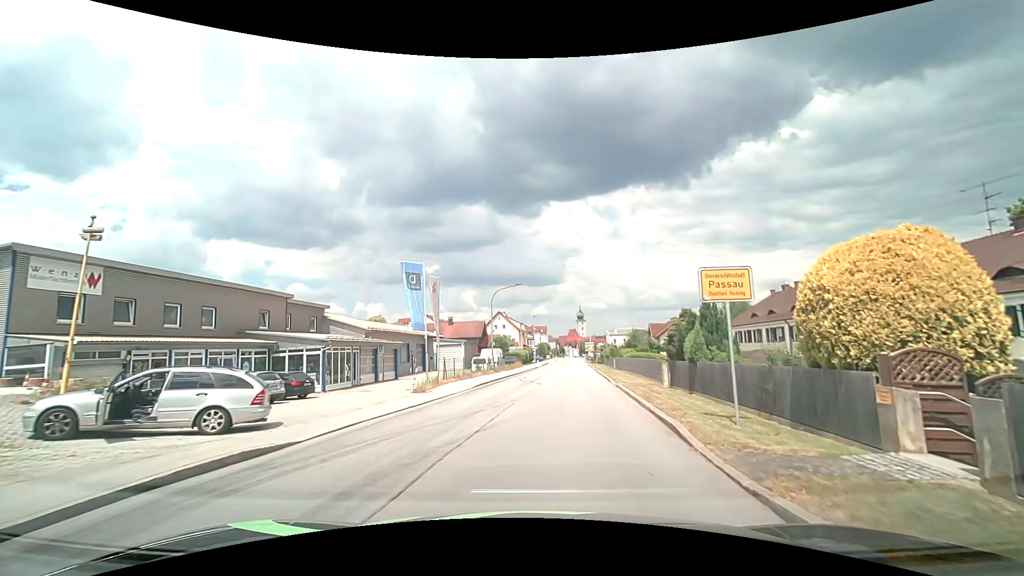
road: unclassified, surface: asphalt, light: Day
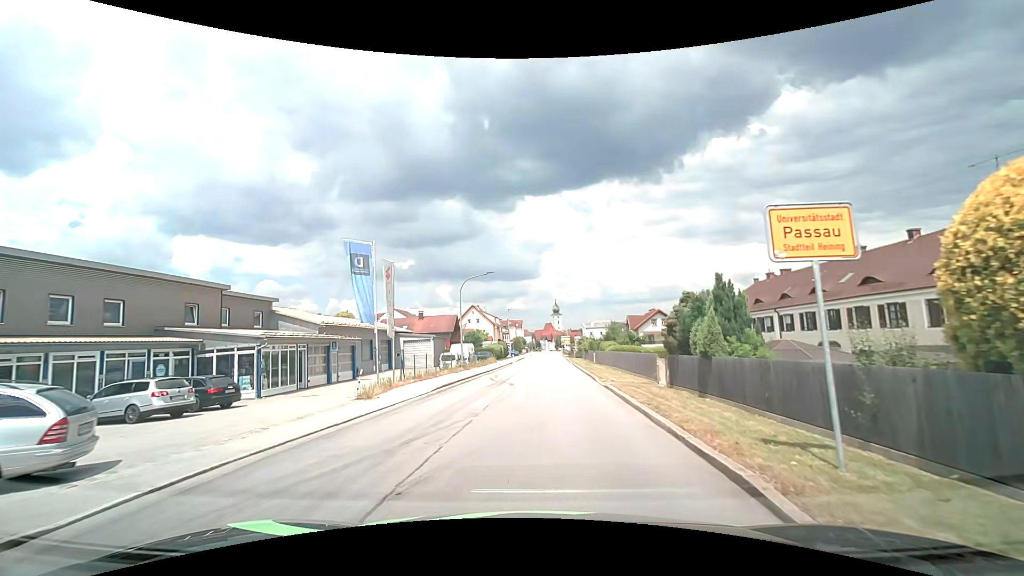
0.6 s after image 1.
(+0.1, +4.1) m; +3°
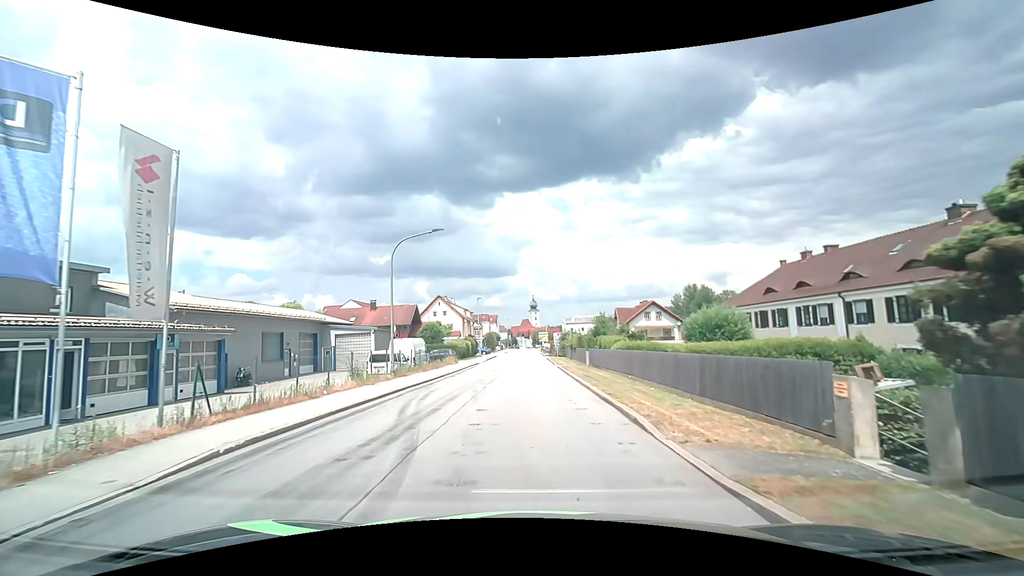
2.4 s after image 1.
(+0.4, +13.4) m; +2°
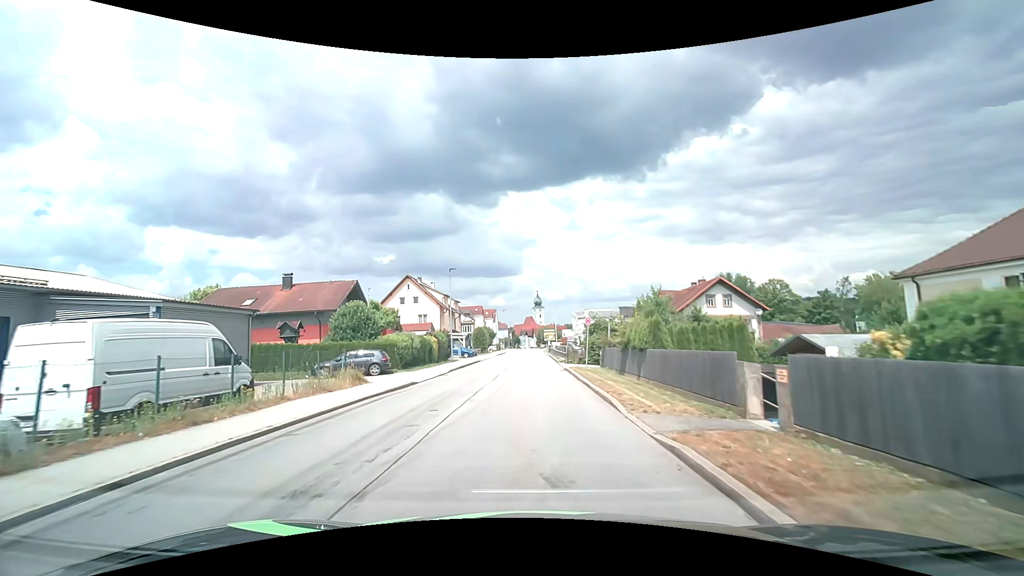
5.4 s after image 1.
(+0.1, +26.1) m; 0°
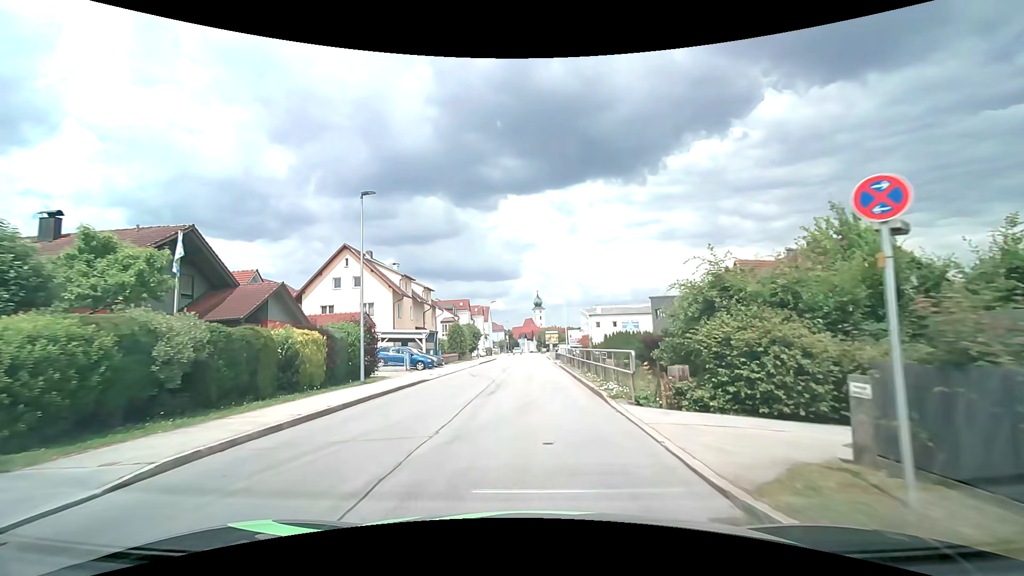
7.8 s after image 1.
(-0.1, +22.7) m; 0°
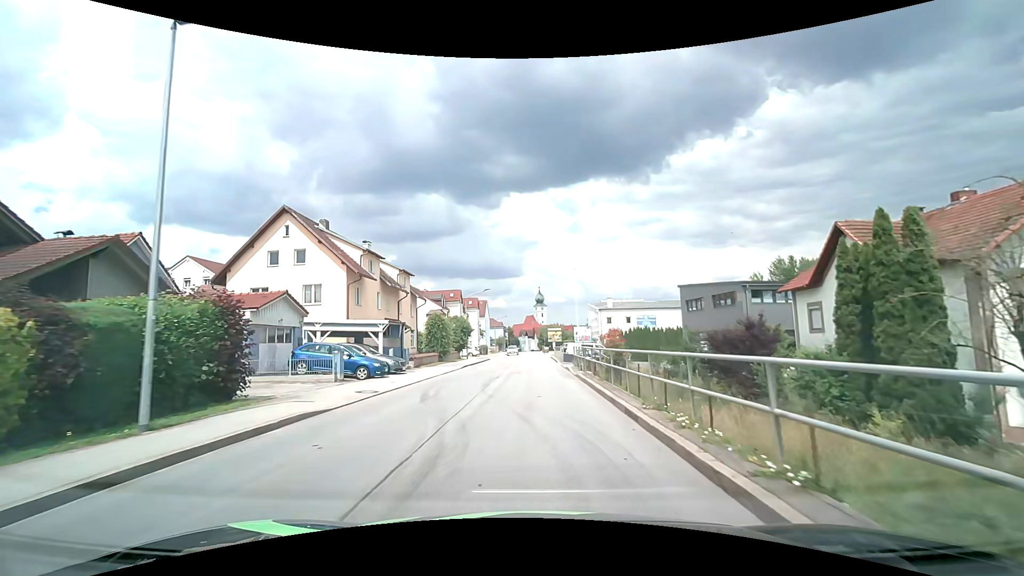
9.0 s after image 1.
(-0.1, +11.6) m; 0°
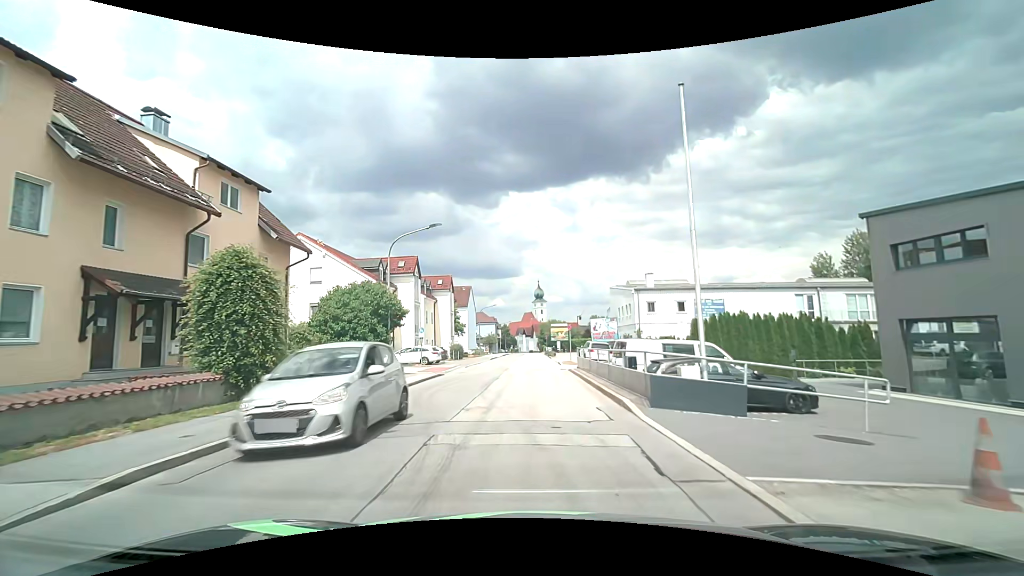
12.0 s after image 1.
(-0.1, +28.3) m; 0°
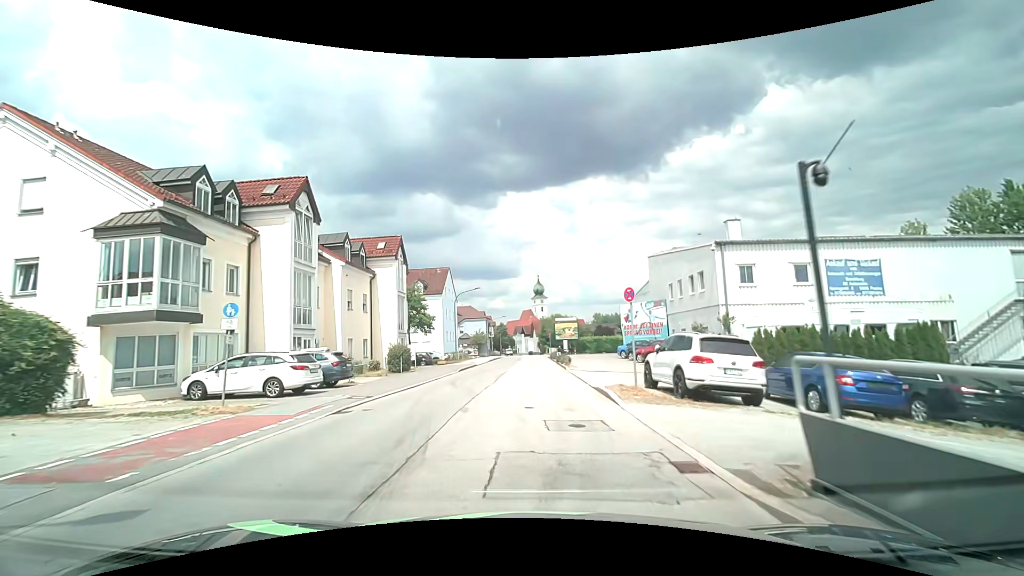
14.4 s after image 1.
(+0.1, +22.9) m; 0°
(0, +10) (0, +20) (0, +30) (0, +40) (0, +50) (0, +60) (0, +70) (0, +80) (0, +90) (0, +100) m
